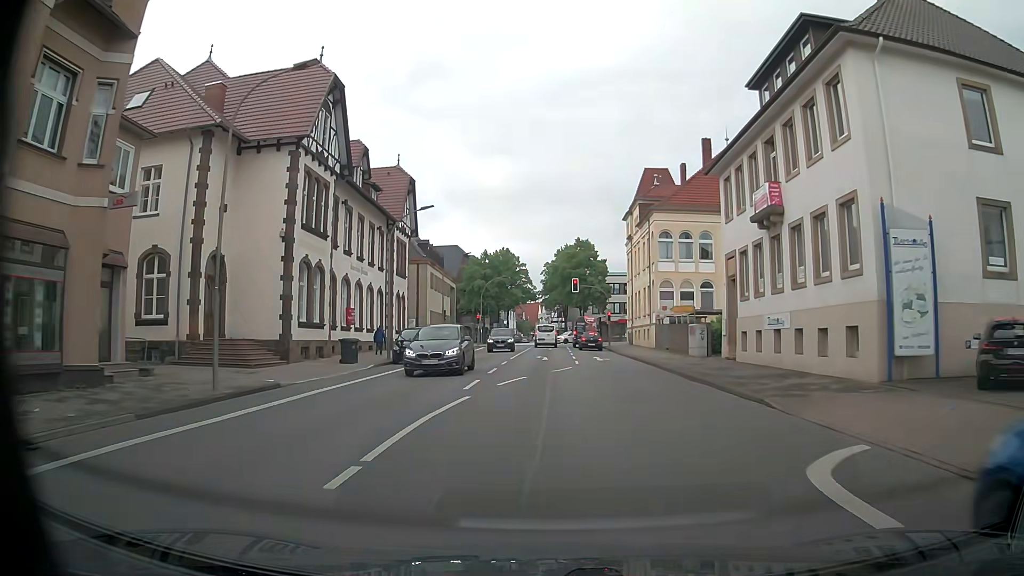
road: tertiary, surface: asphalt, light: Day
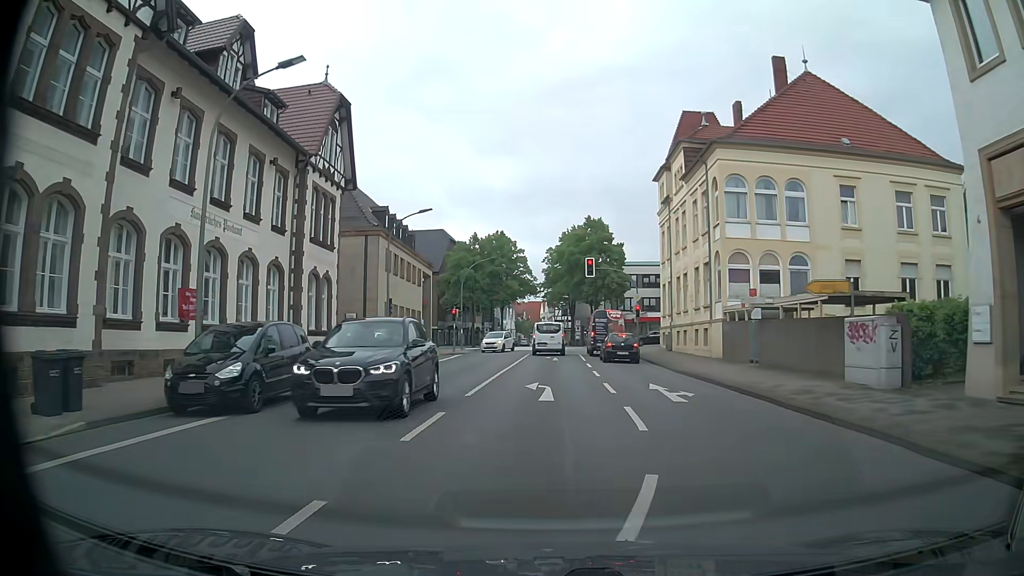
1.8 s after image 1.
(-0.3, +19.0) m; -1°
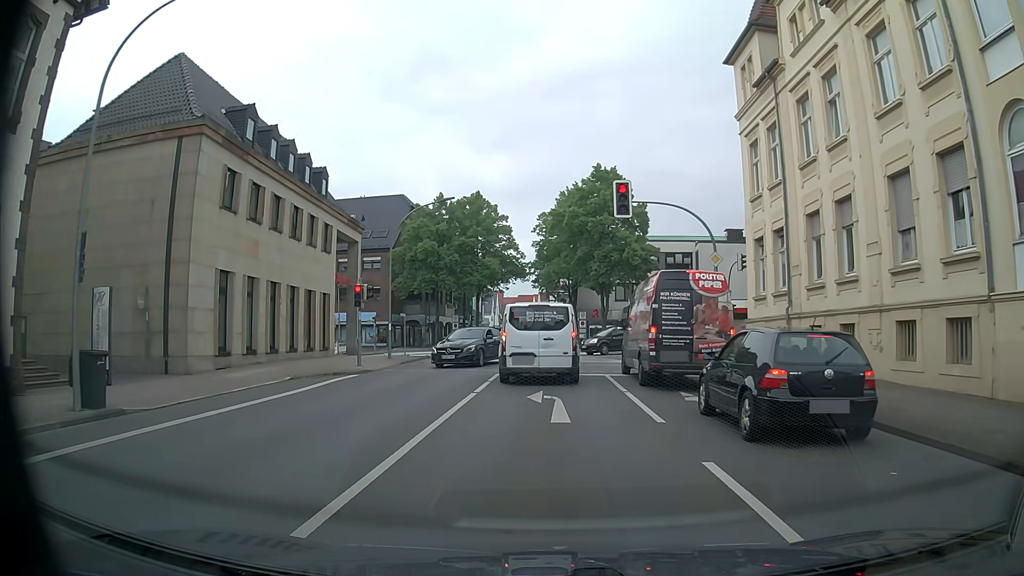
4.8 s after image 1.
(+0.1, +23.2) m; +1°
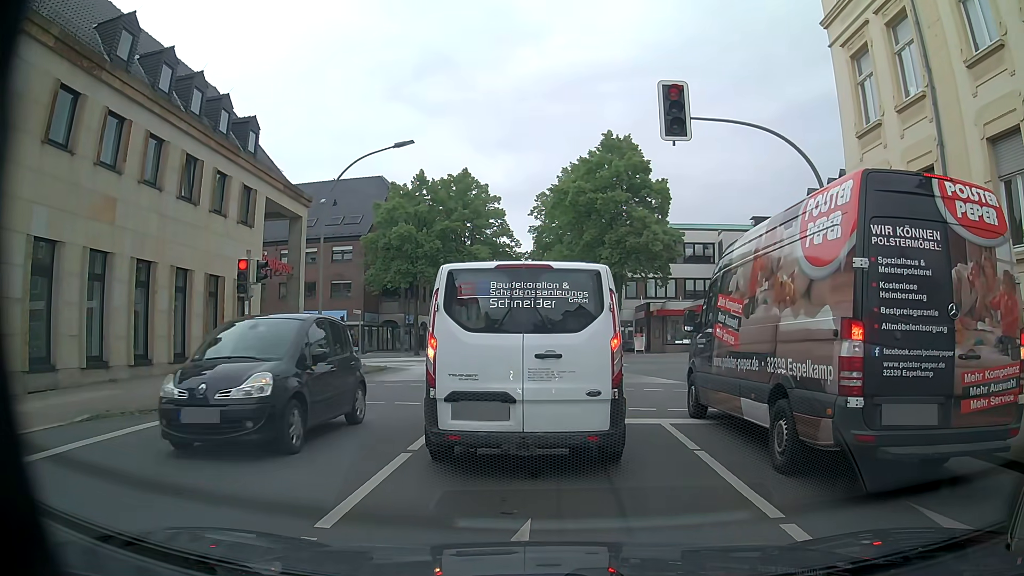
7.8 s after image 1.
(0.0, +9.3) m; 0°
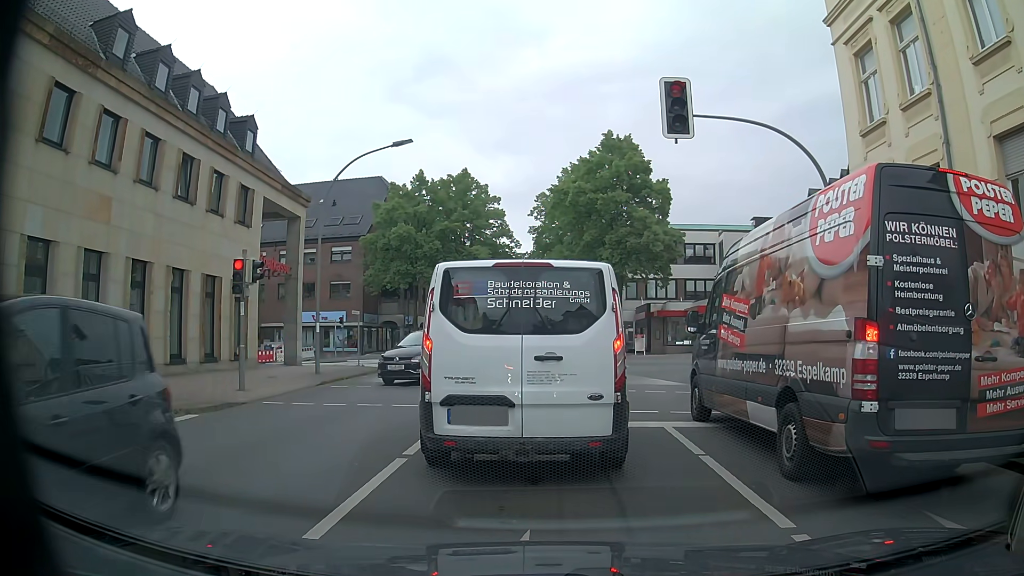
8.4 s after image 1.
(0.0, +0.2) m; 0°
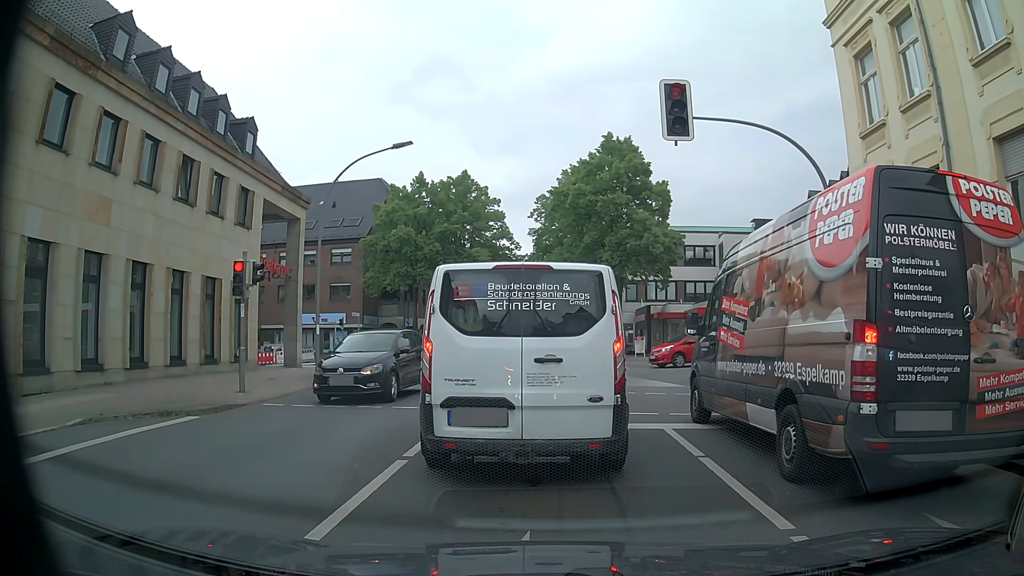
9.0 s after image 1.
(0.0, +0.1) m; 0°
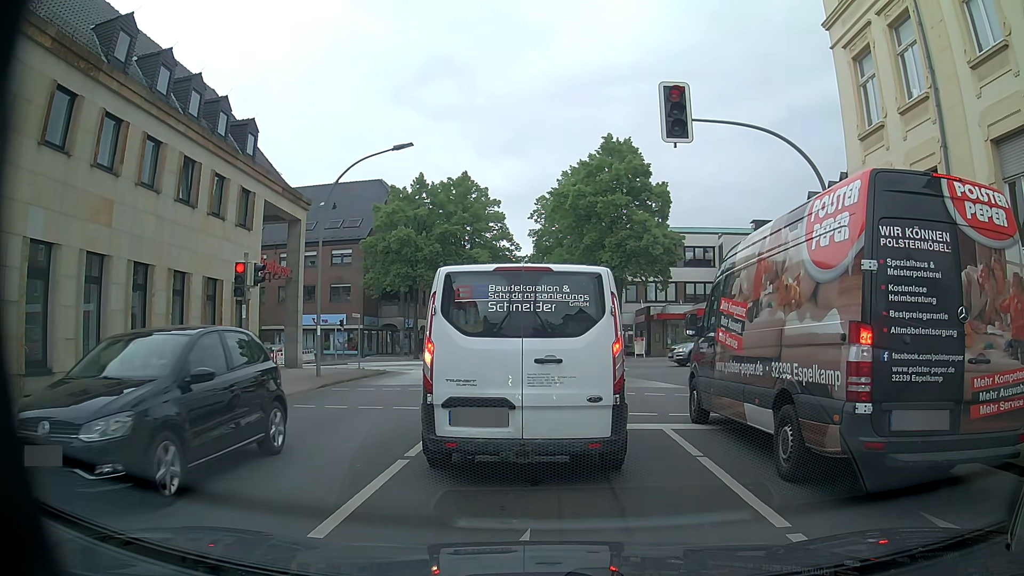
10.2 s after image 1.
(0.0, +0.1) m; 0°
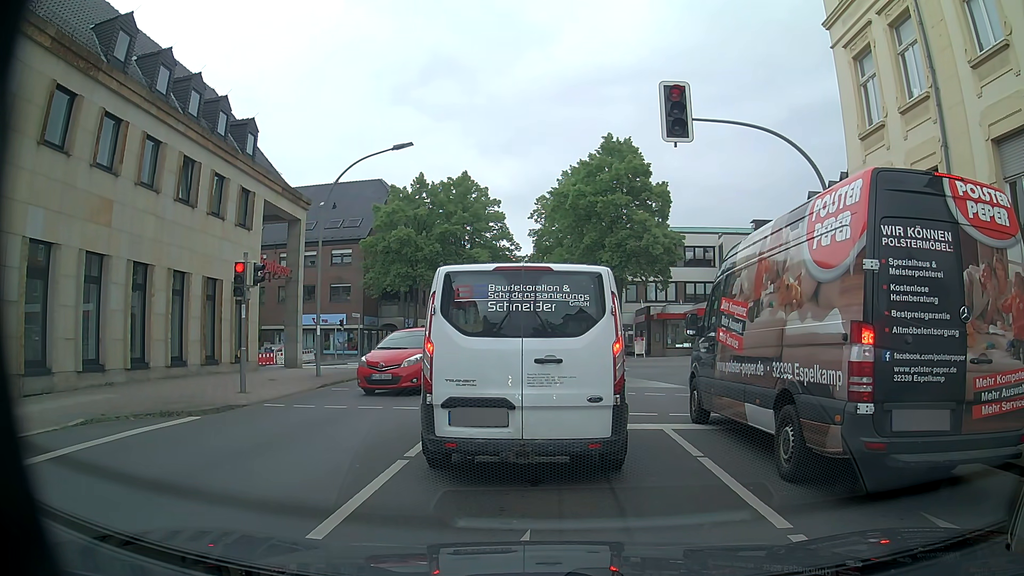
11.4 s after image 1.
(0.0, 0.0) m; 0°
(0, +10) (-1, +20) (-2, +30) (-5, +40) (-10, +47) (-20, +50) (-30, +52) (-40, +53) (-50, +54) (-60, +54) m
